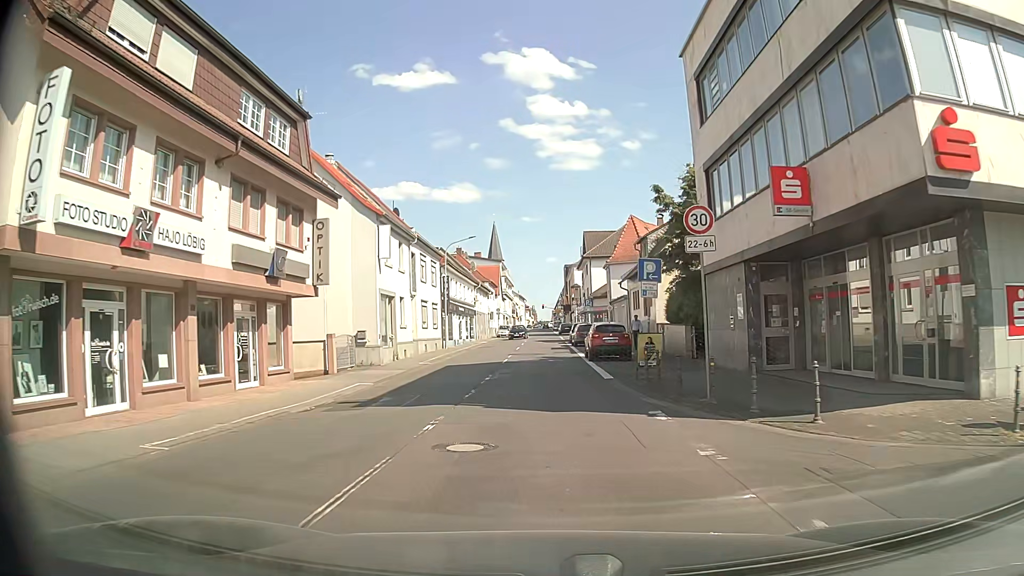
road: primary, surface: asphalt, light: Day
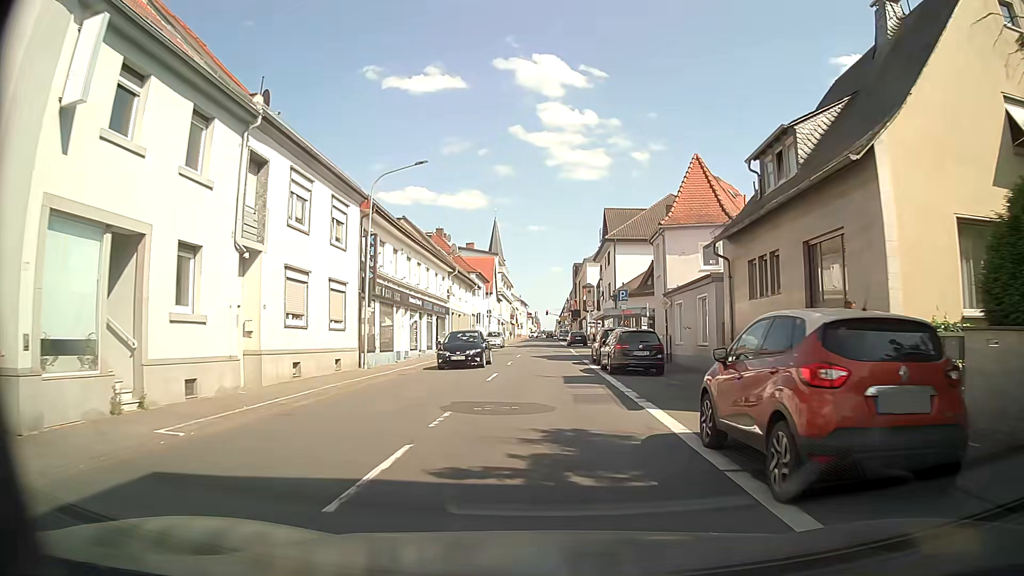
(0.0, +22.3) m; +1°
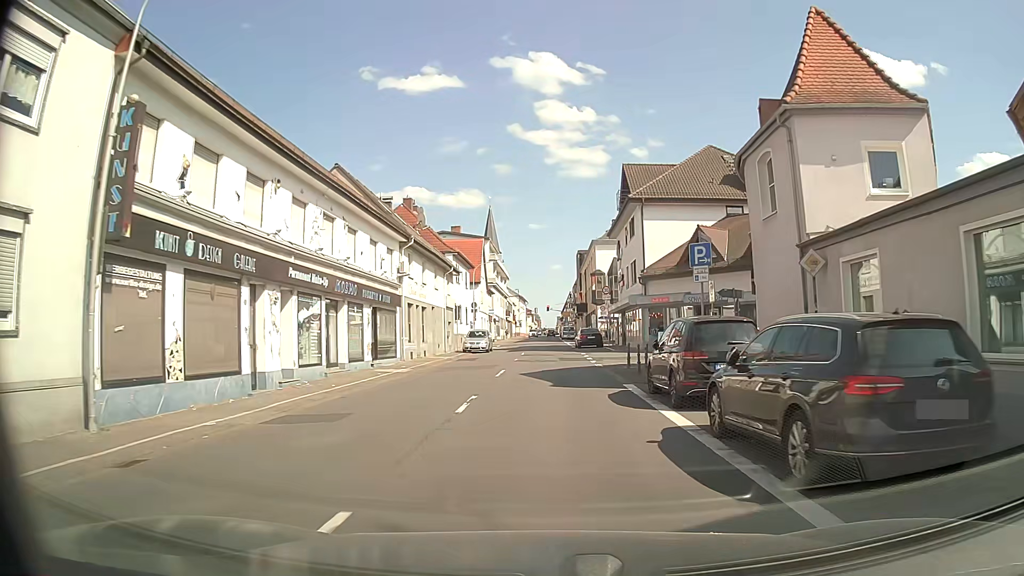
(-0.3, +16.6) m; -1°
(0, +10) (0, +20) (0, +30) (0, +40) (0, +50) (0, +60) (0, +70) (0, +80) (0, +90) (0, +100) m
